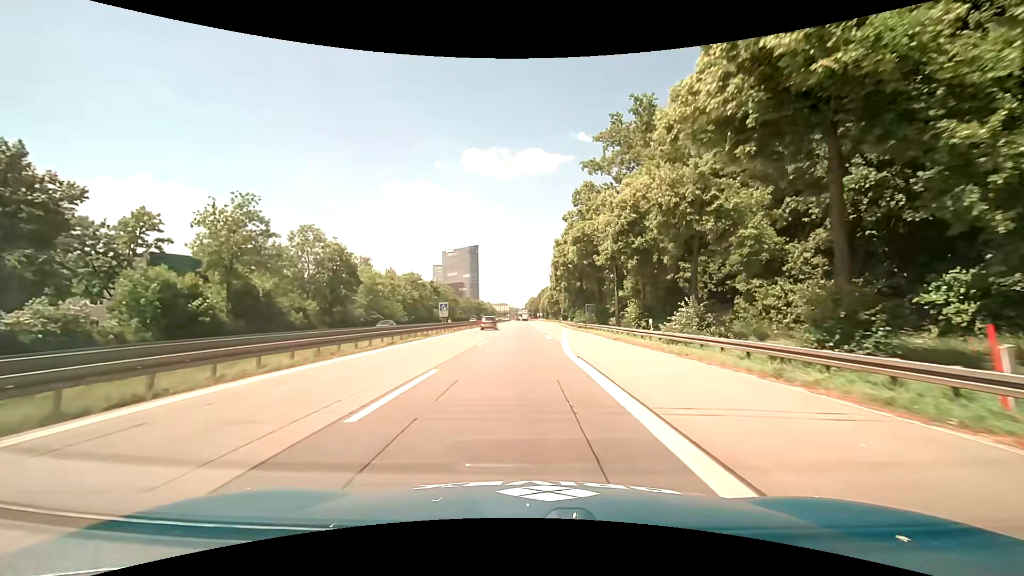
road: motorway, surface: asphalt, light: Day
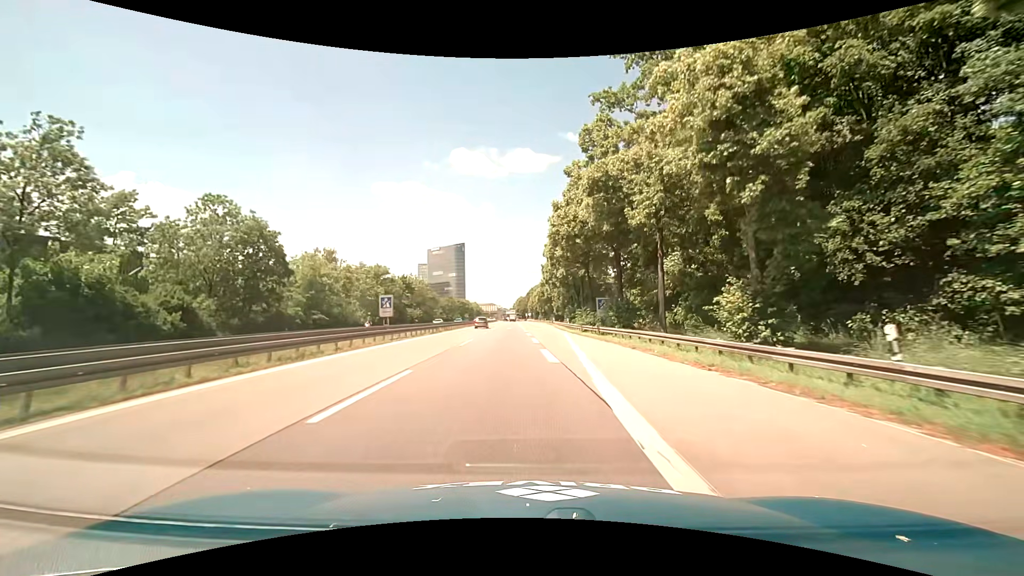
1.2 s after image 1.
(+0.1, +17.8) m; +1°
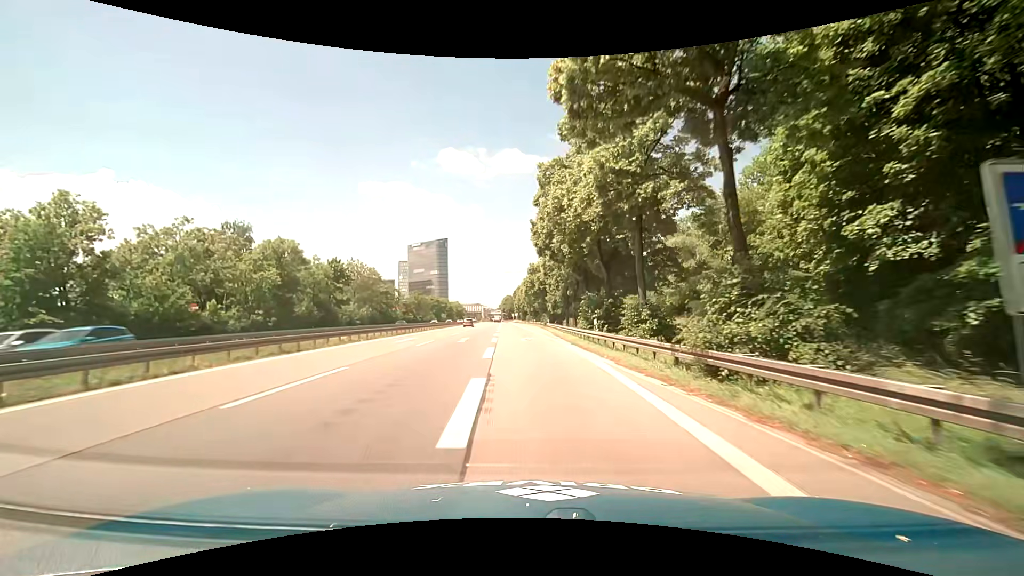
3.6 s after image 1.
(+0.6, +34.4) m; +1°
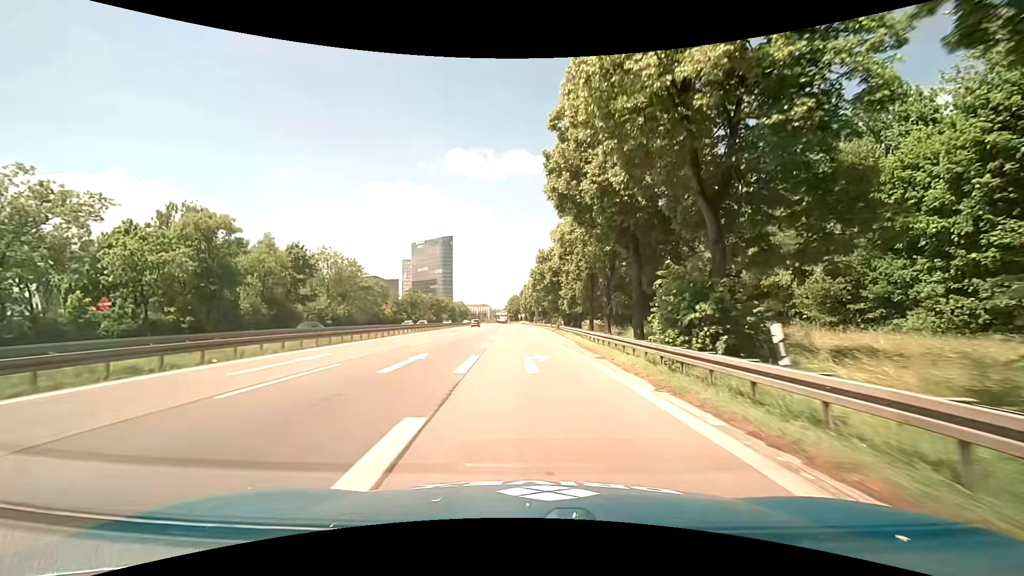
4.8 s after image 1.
(-0.2, +16.9) m; 0°
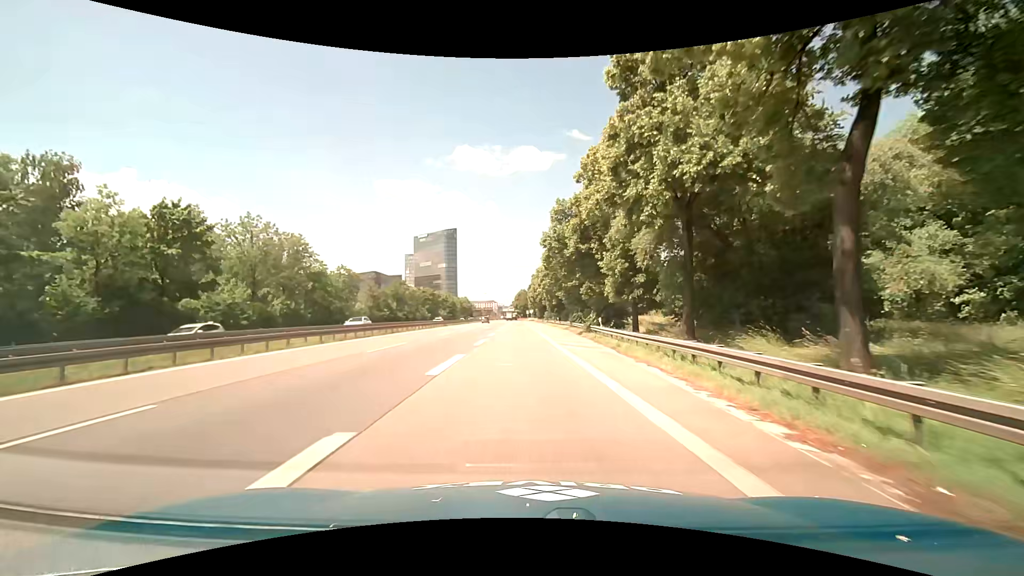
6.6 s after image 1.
(-0.4, +24.9) m; -1°
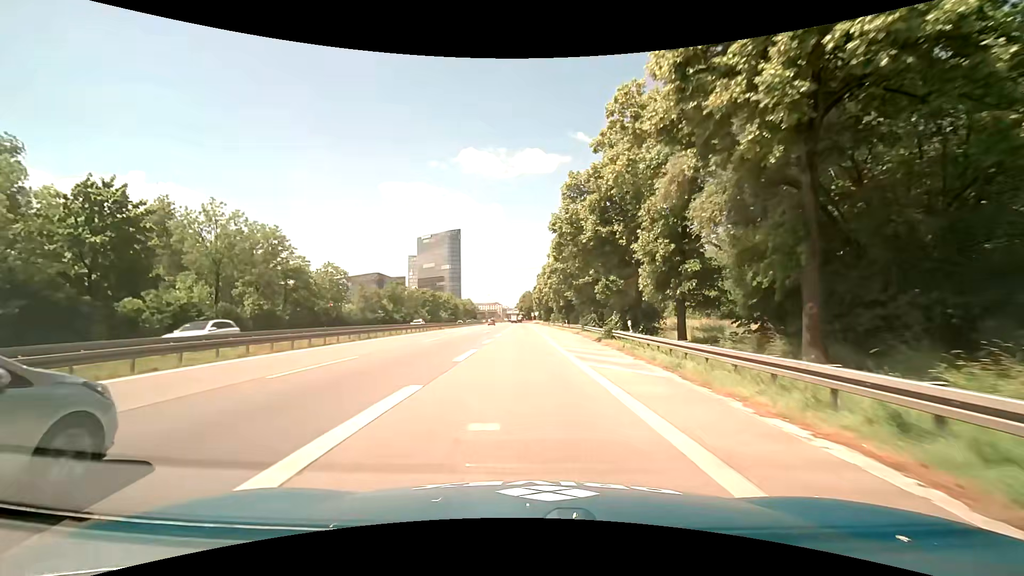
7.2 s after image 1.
(0.0, +7.9) m; -1°
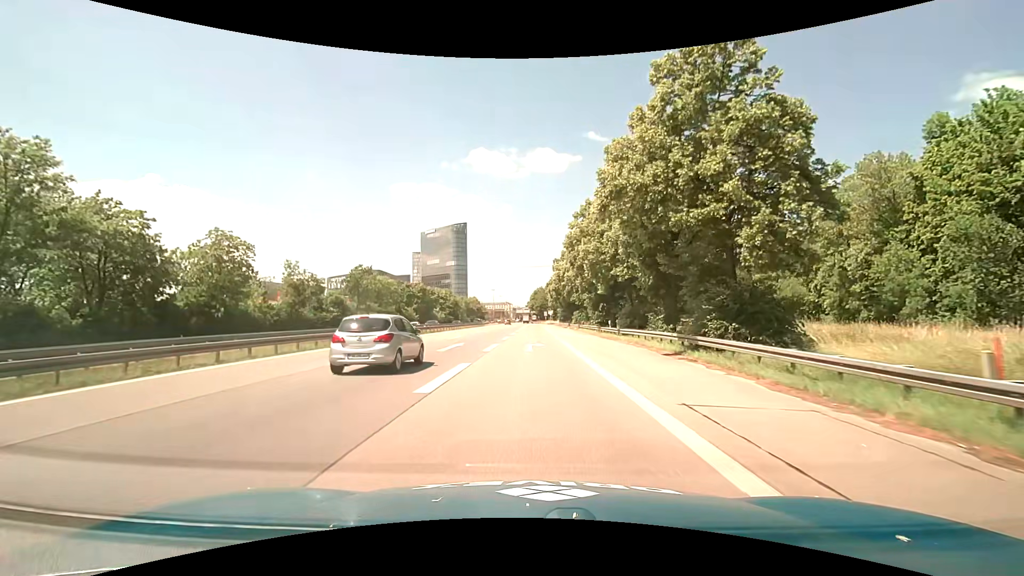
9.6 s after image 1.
(-0.1, +31.0) m; -1°
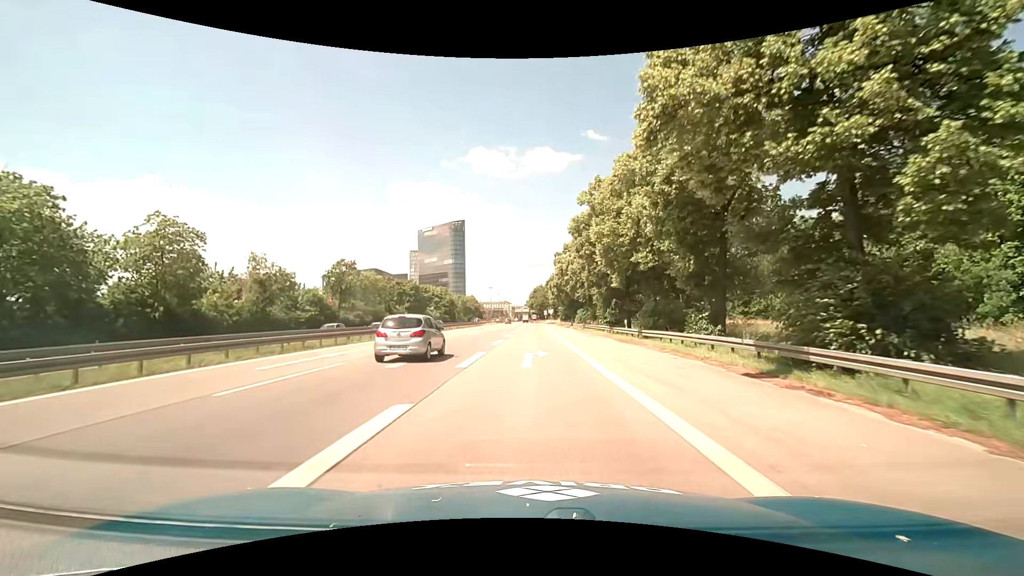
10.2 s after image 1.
(0.0, +7.6) m; 0°
(0, +10) (0, +20) (0, +30) (0, +40) (0, +50) (+1, +60) (+1, +70) (+1, +80) (+1, +90) (+1, +100) m
